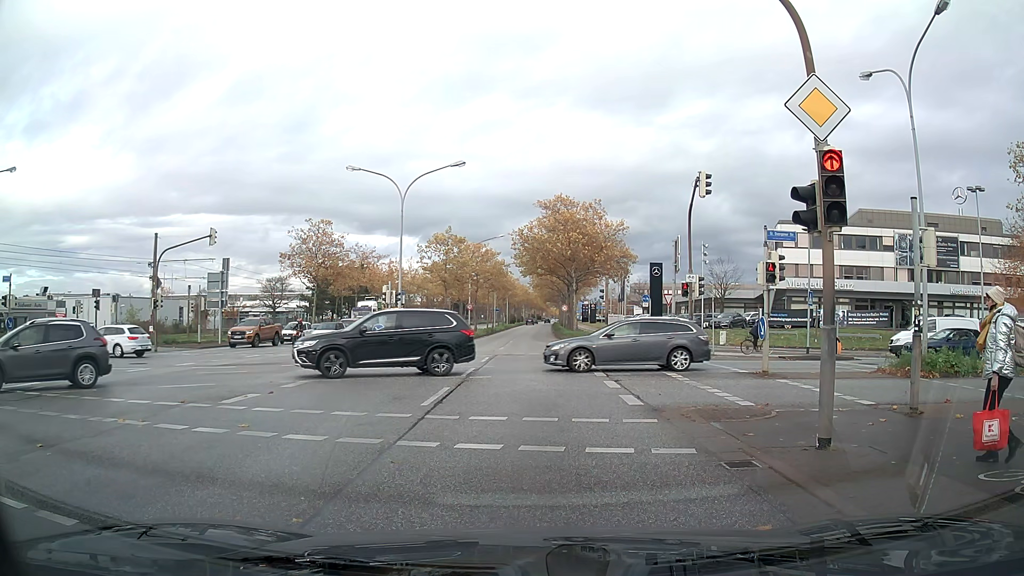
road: primary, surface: asphalt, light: Day
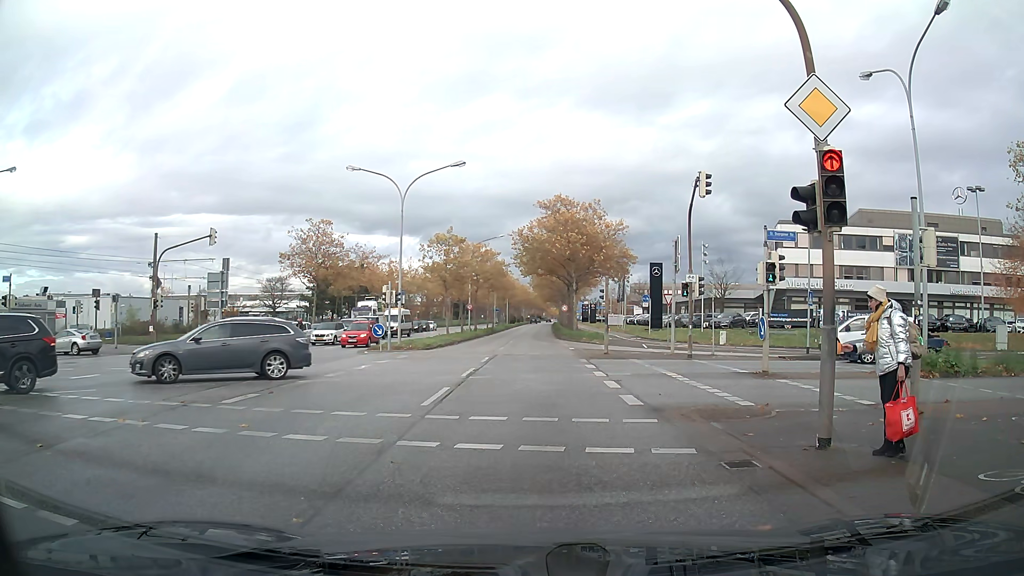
(0.0, 0.0) m; 0°
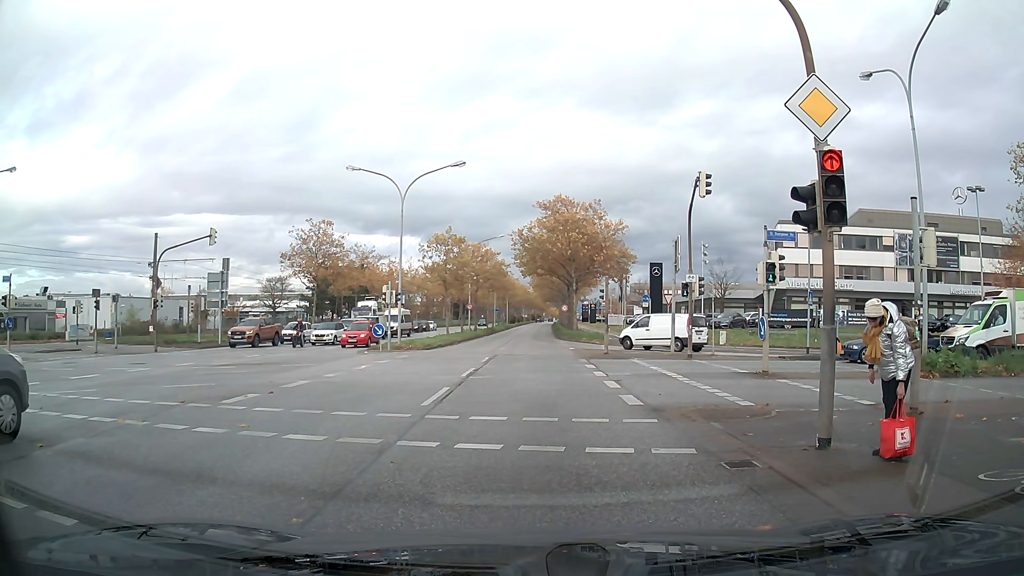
(0.0, 0.0) m; 0°
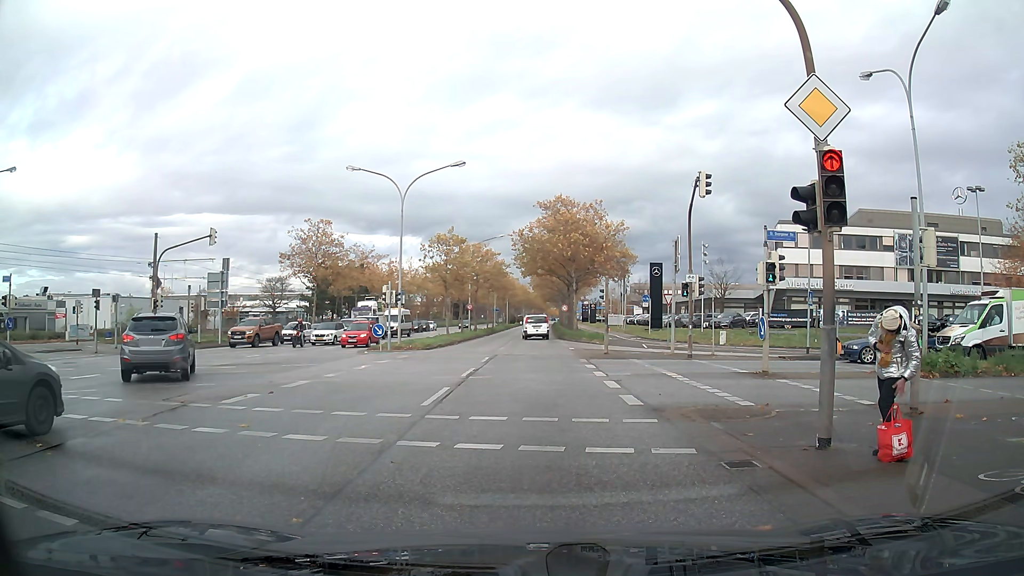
(0.0, 0.0) m; 0°
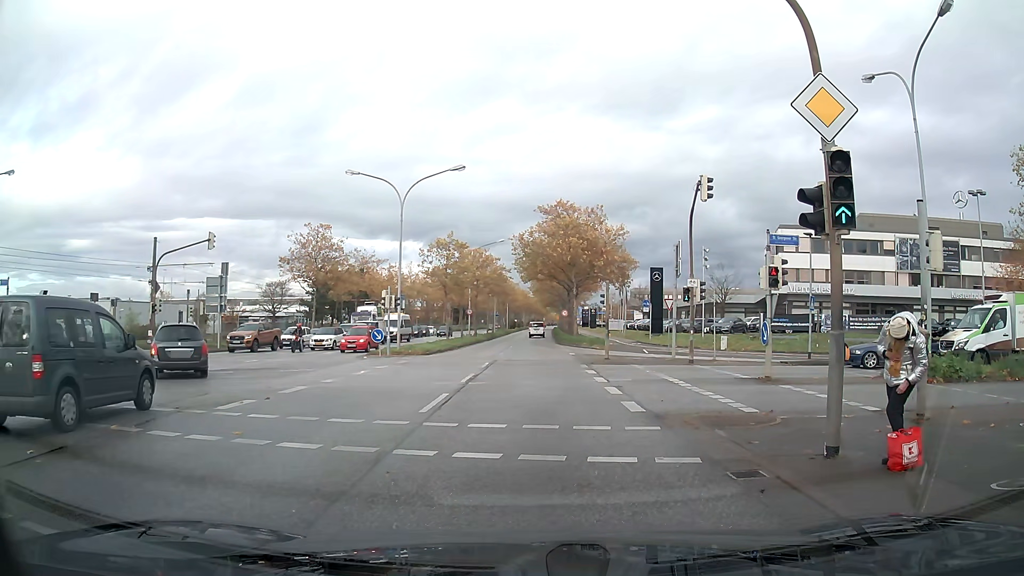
(0.0, +0.2) m; 0°
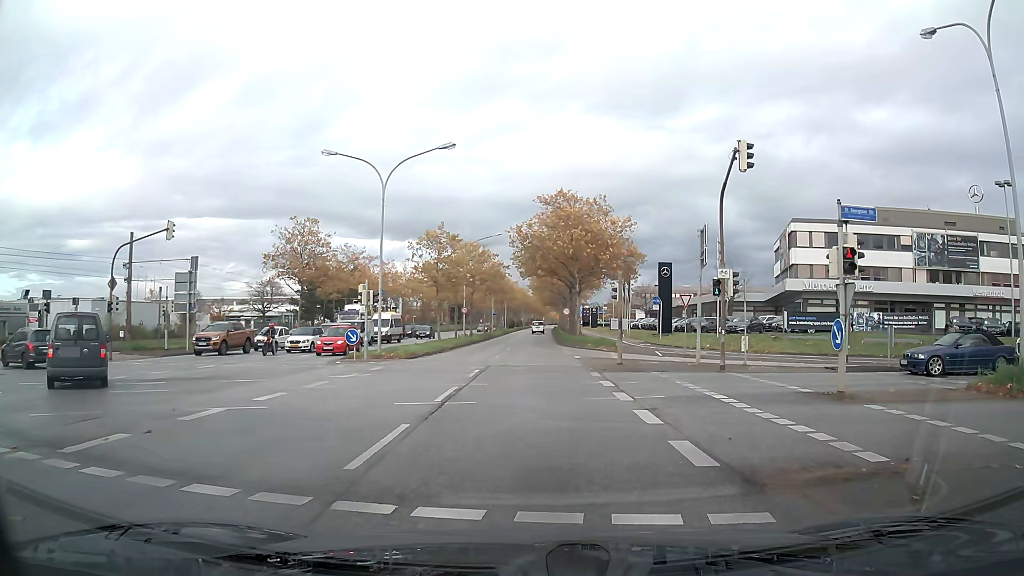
(0.0, +4.6) m; 0°
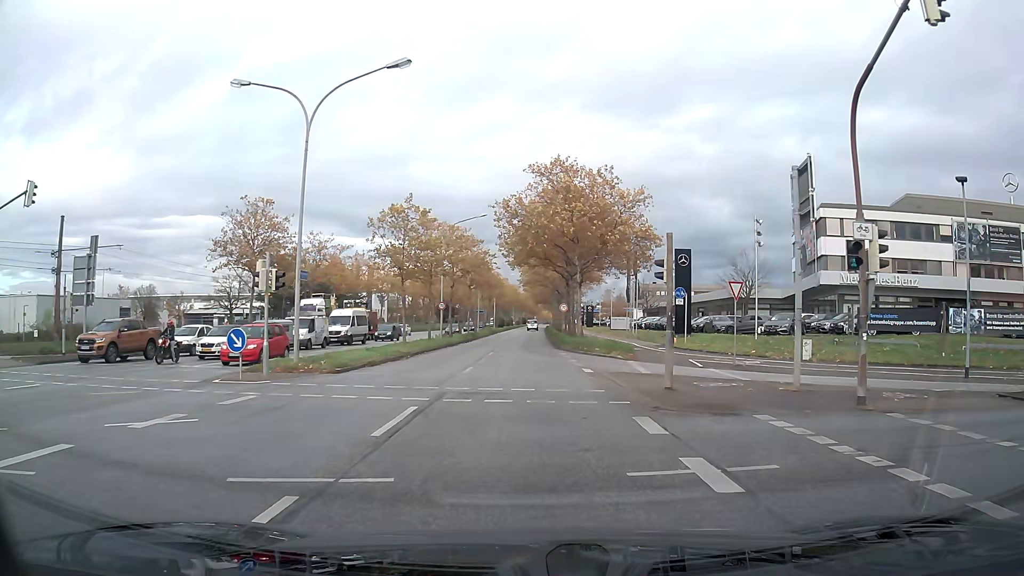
(+0.1, +10.3) m; +1°
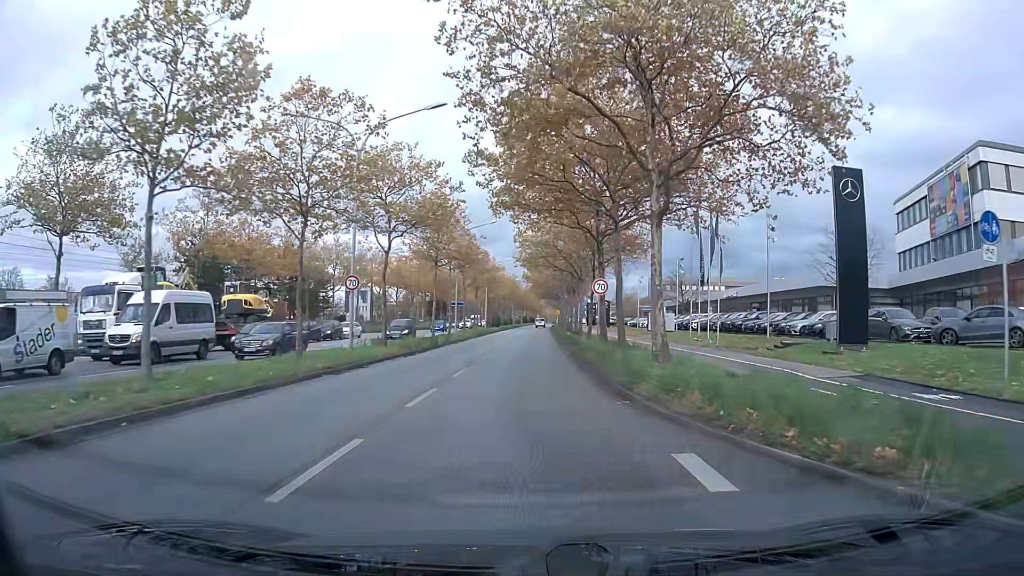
(0.0, +26.8) m; 0°
